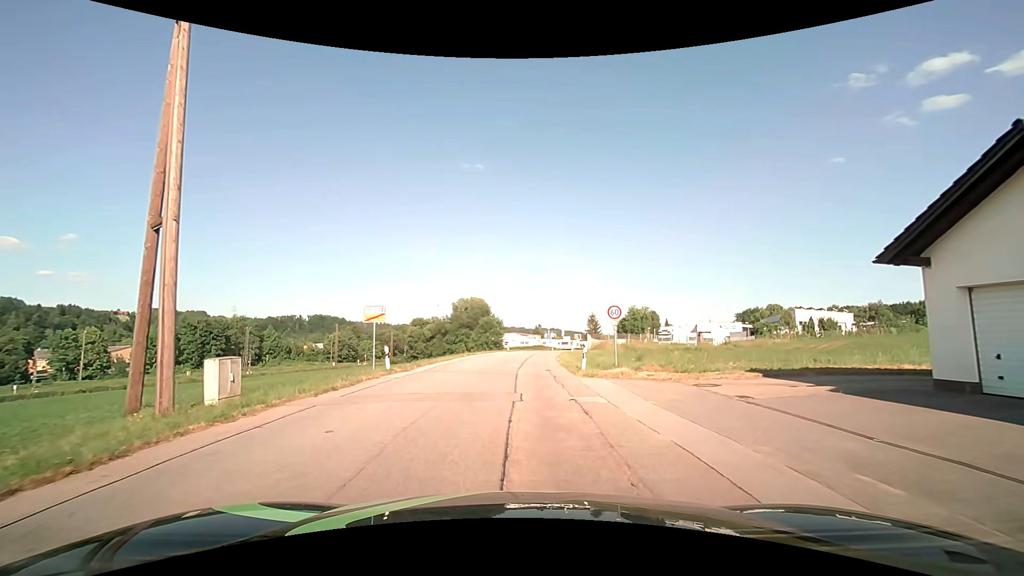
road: unclassified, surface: asphalt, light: Day
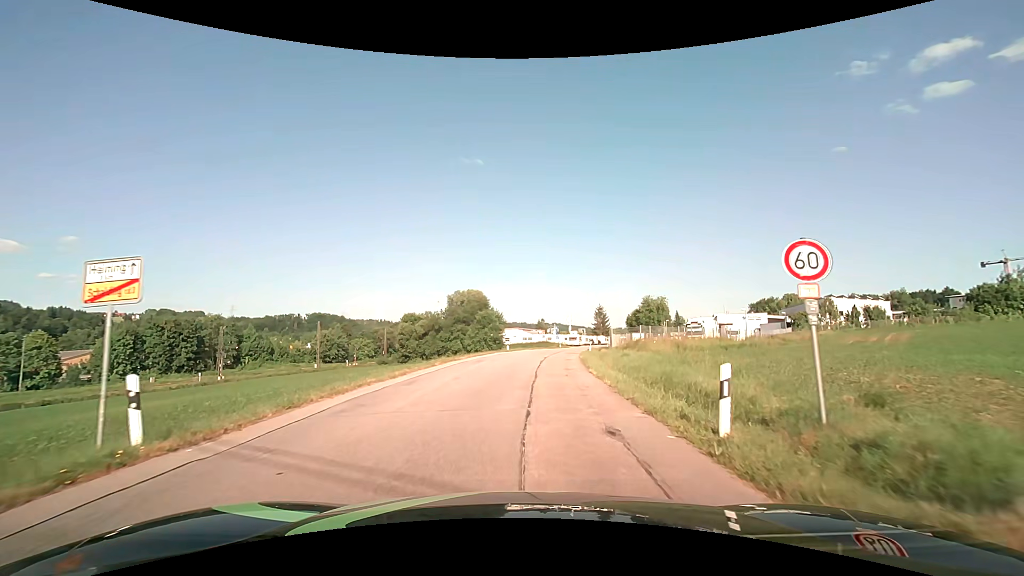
(+0.1, +13.7) m; 0°
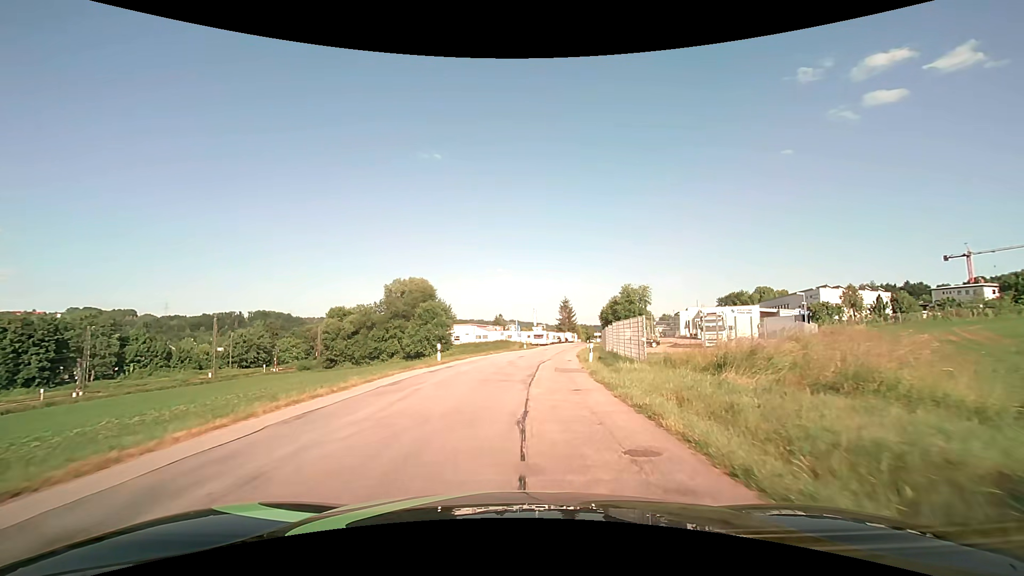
(+0.7, +22.4) m; +5°
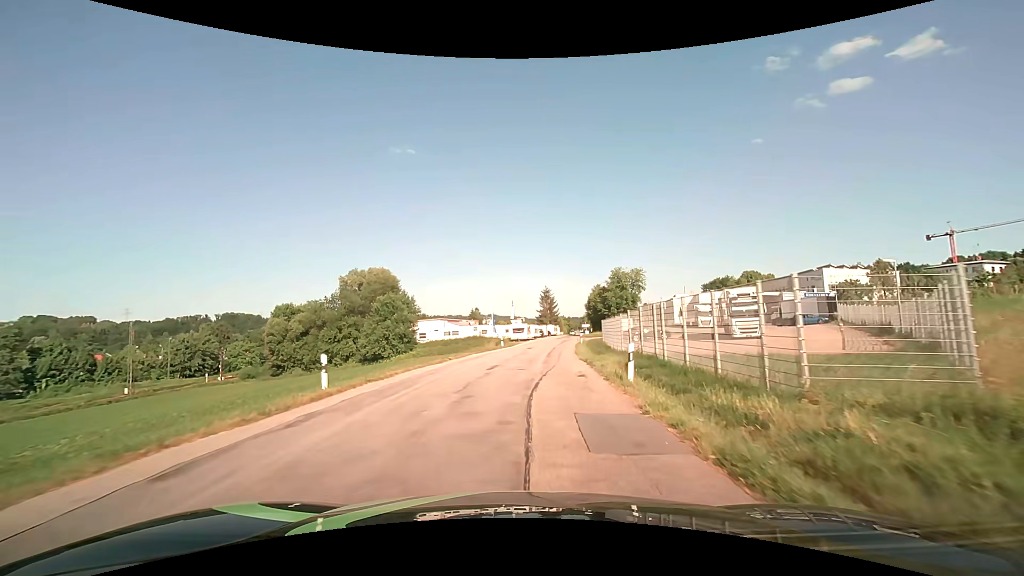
(+0.3, +13.2) m; +2°
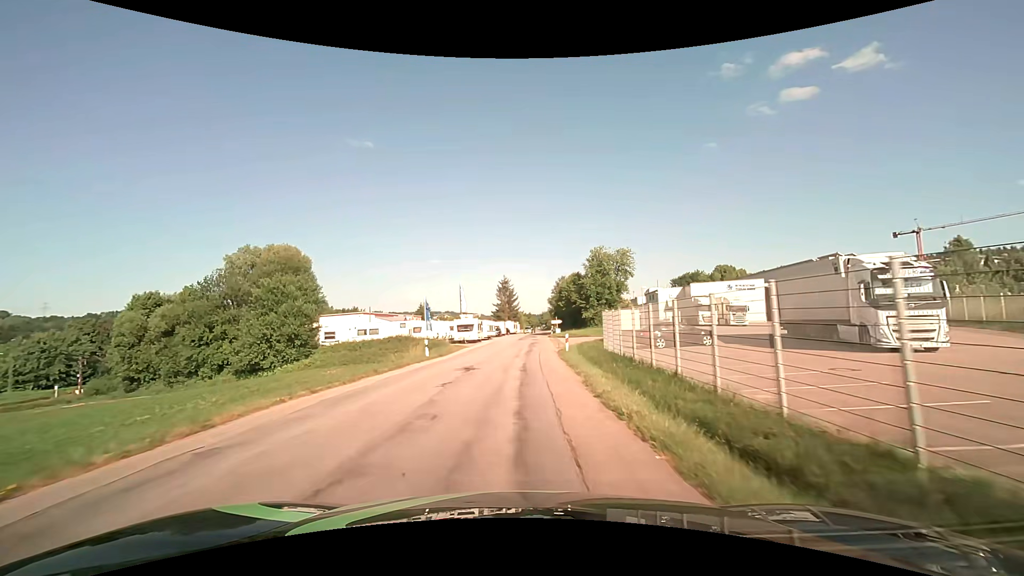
(+0.9, +21.4) m; +5°
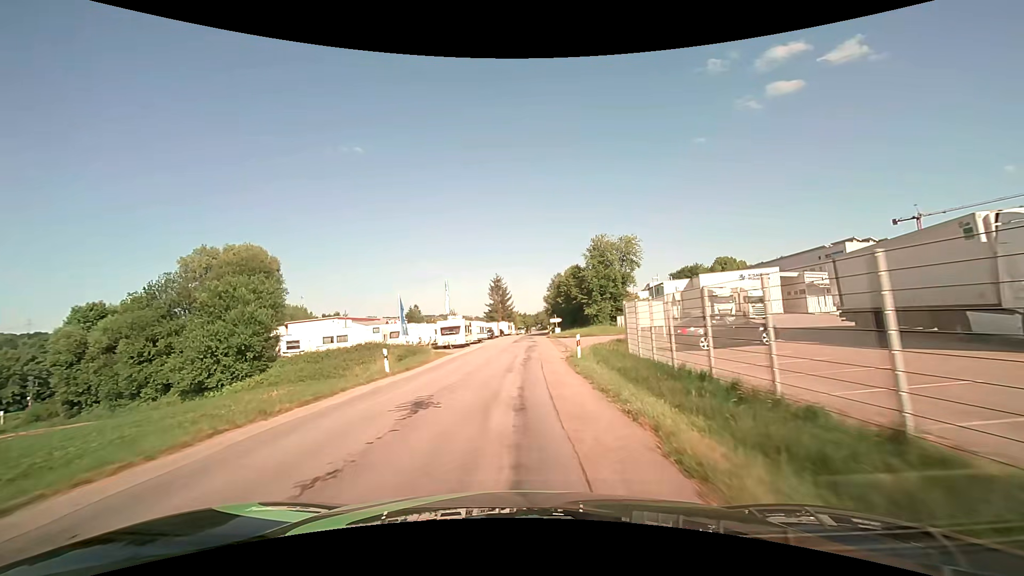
(+0.1, +7.5) m; +1°
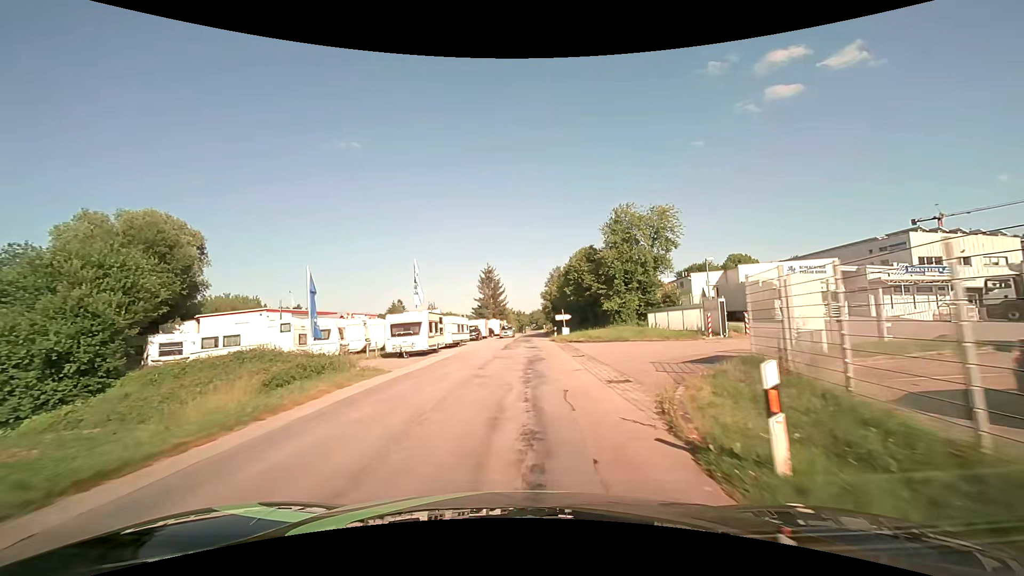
(+0.1, +15.6) m; +1°
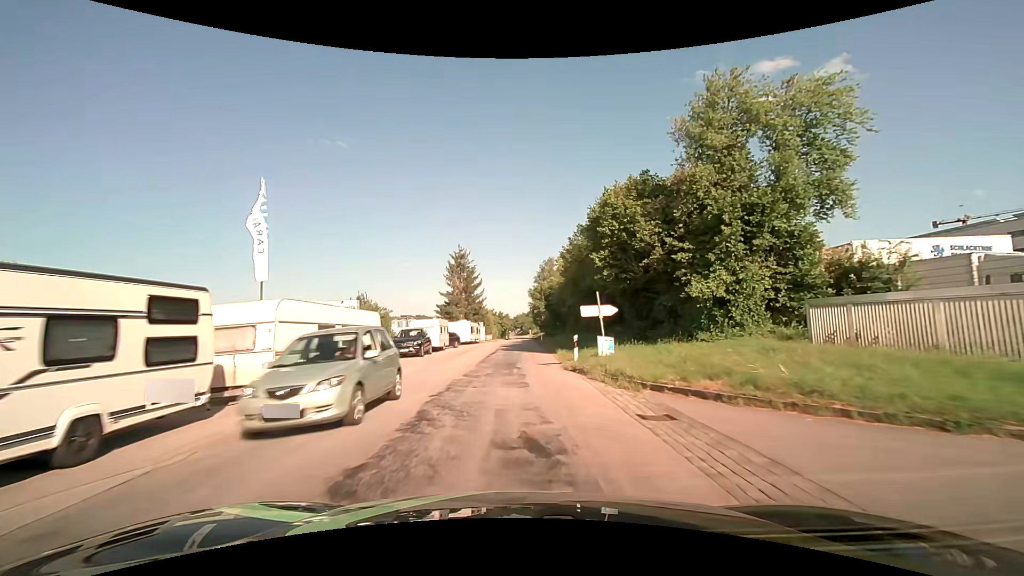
(+0.4, +24.6) m; +2°
(0, +10) (0, +20) (0, +30) (0, +40) (0, +50) (0, +60) (0, +70) (+1, +80) (+1, +90) (+1, +100) m
